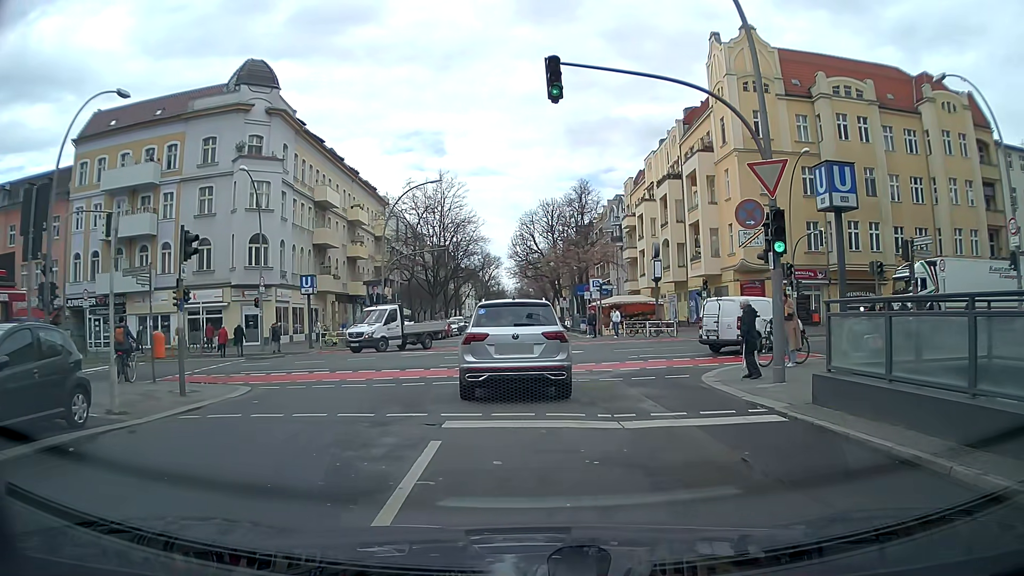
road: residential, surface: asphalt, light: Day
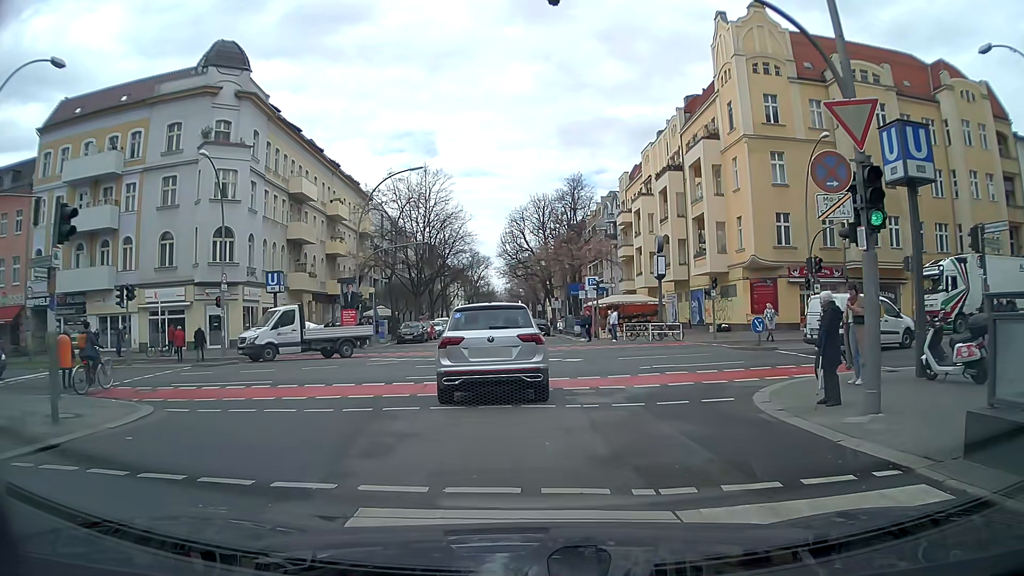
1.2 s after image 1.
(+0.2, +4.1) m; +2°
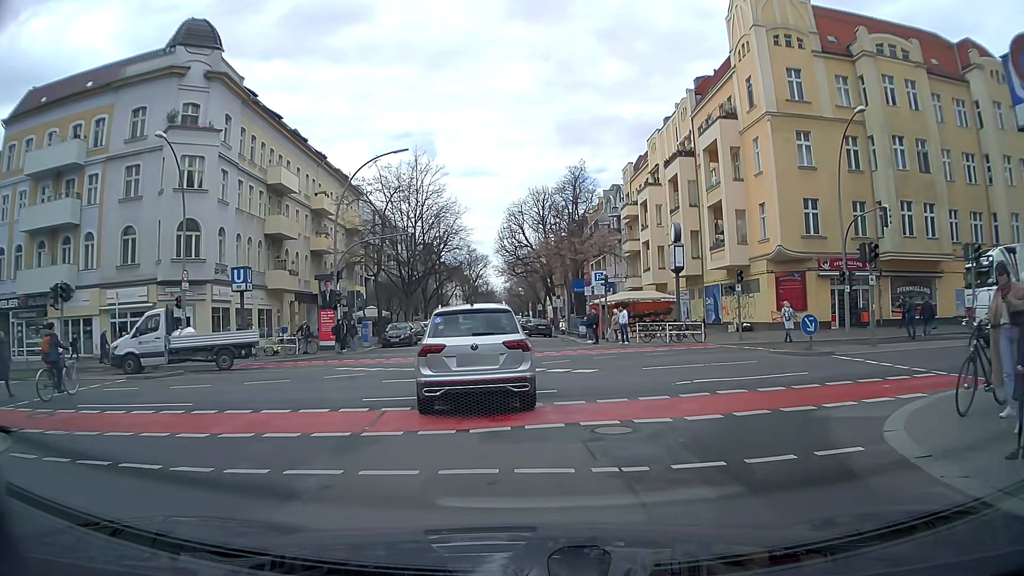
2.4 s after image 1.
(+0.1, +4.5) m; +2°
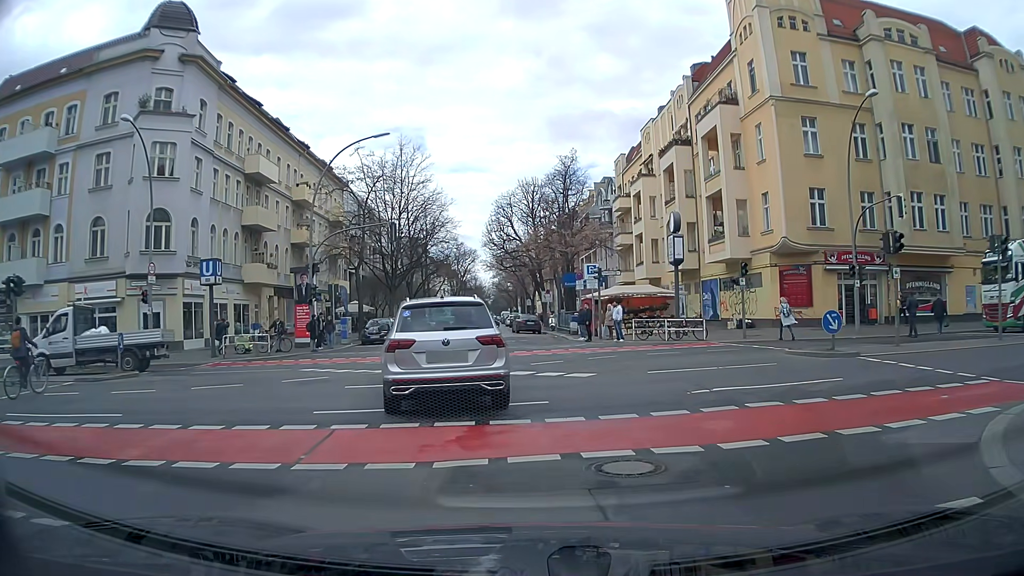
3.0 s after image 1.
(0.0, +2.2) m; -1°
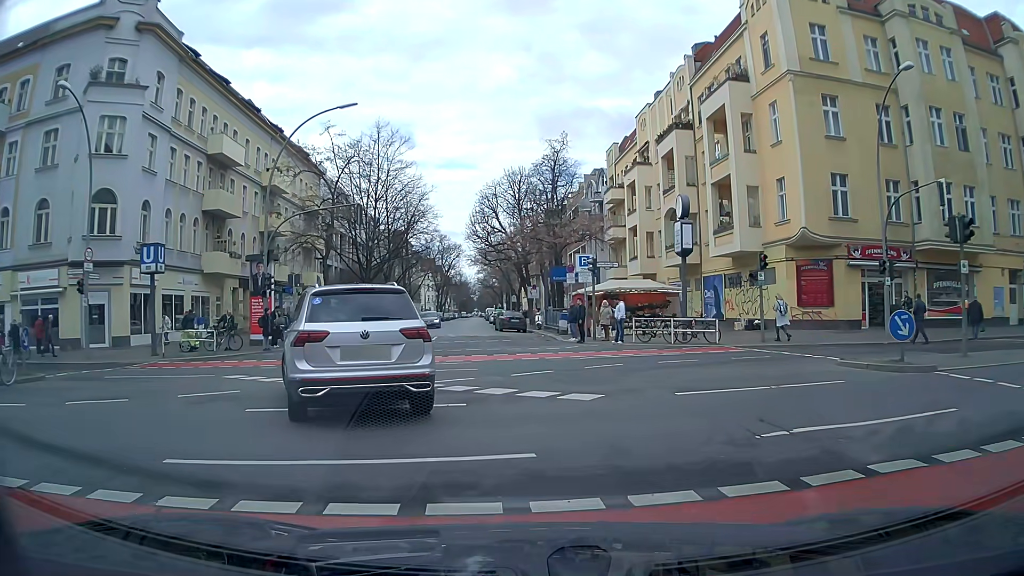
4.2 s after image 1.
(+0.1, +4.1) m; 0°
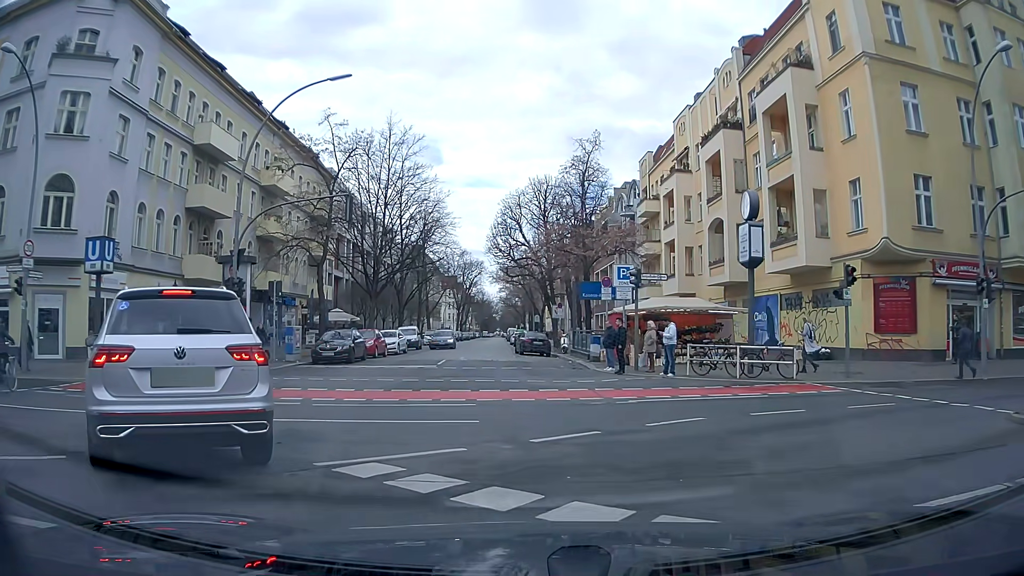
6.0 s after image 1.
(+0.1, +5.4) m; -1°
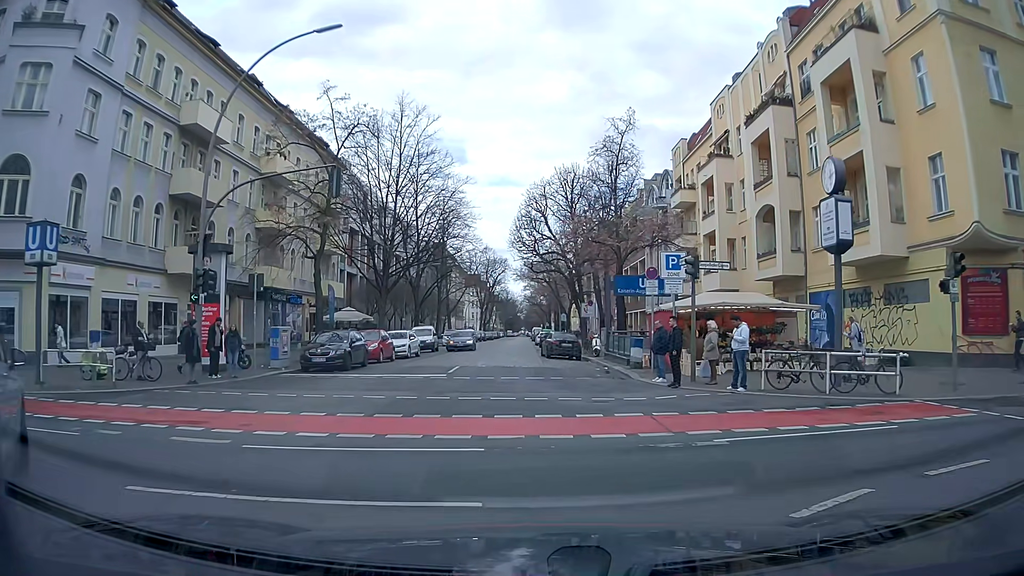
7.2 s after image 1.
(0.0, +4.7) m; -1°
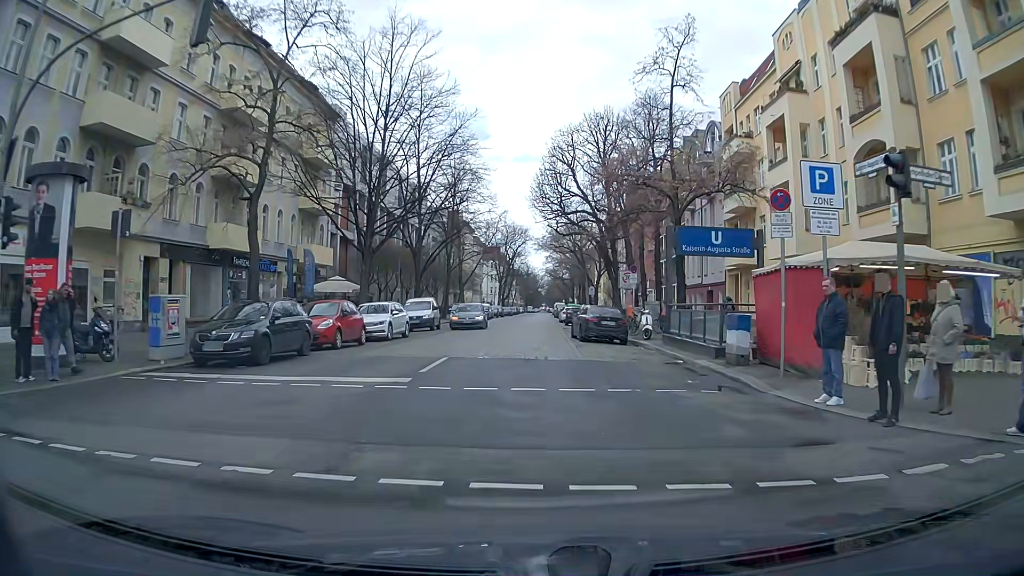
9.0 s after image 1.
(-0.2, +9.8) m; -2°
